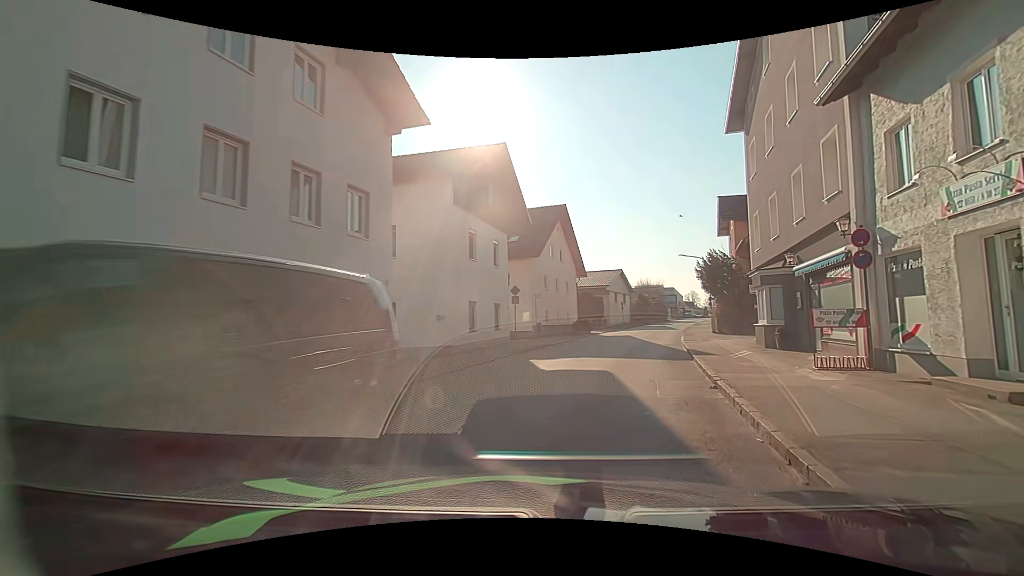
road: unclassified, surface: asphalt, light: Day
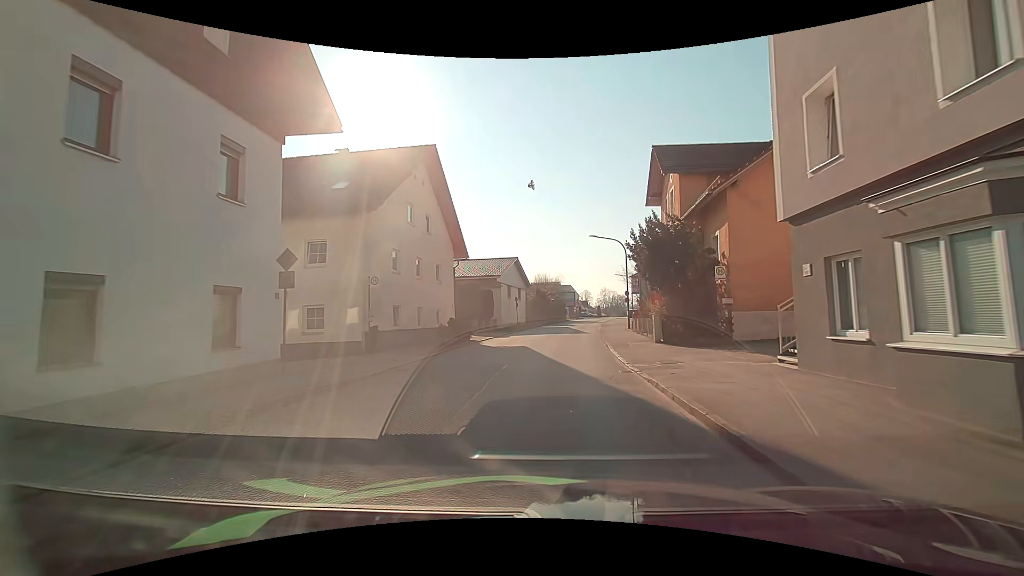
(+2.3, +14.2) m; +12°
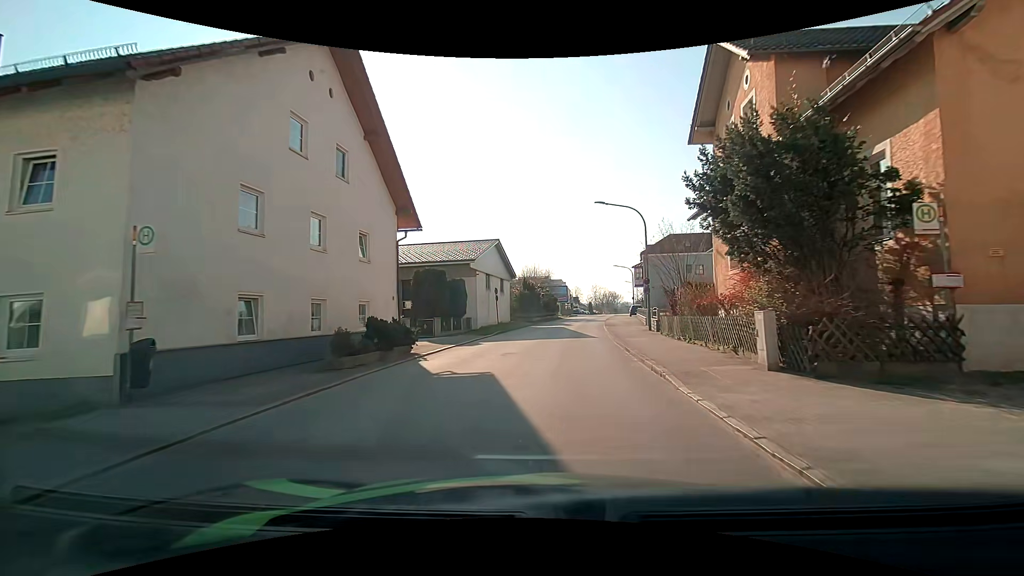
(+0.3, +11.0) m; +1°
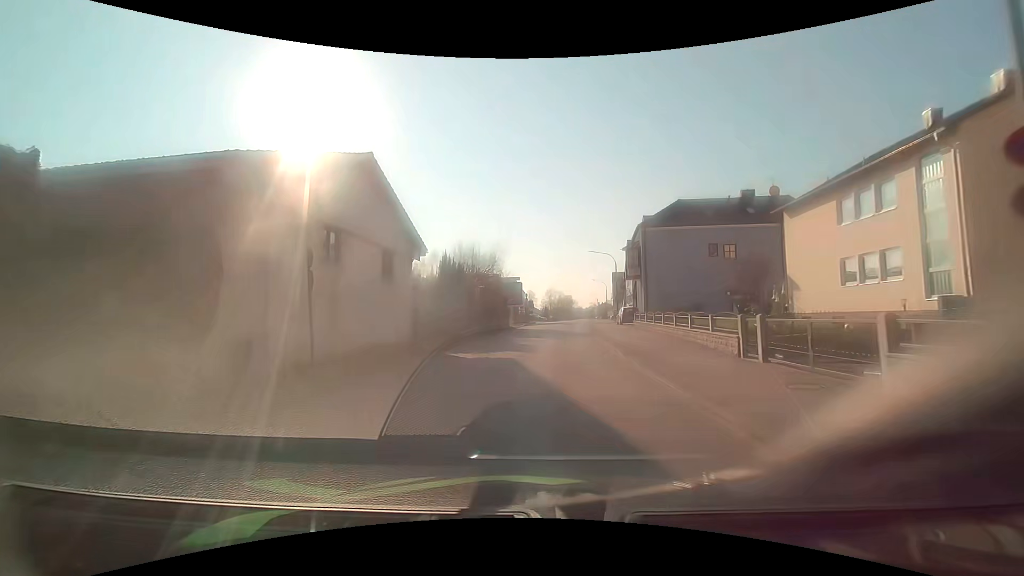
(+1.4, +23.9) m; +7°
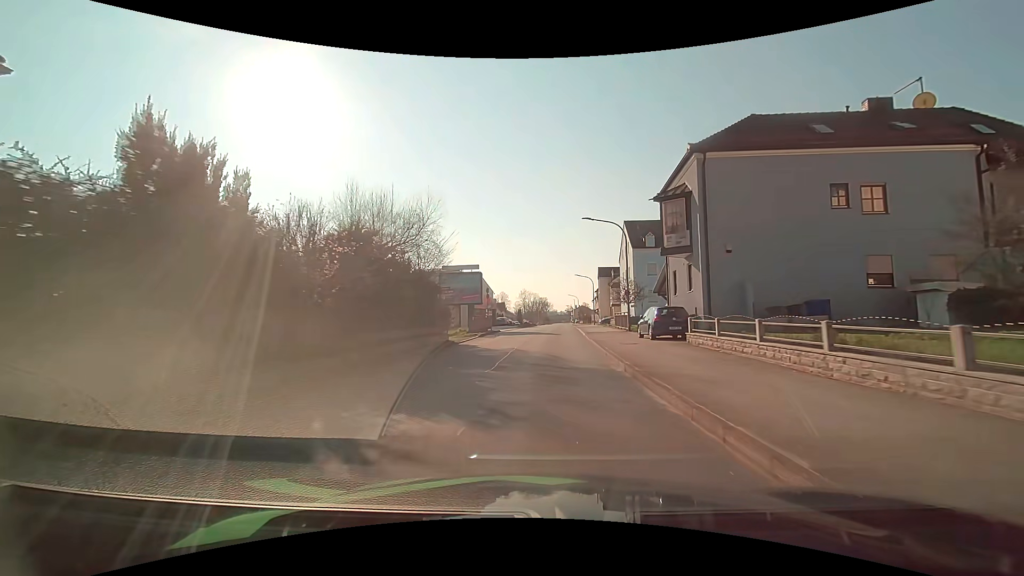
(+0.6, +19.8) m; +3°
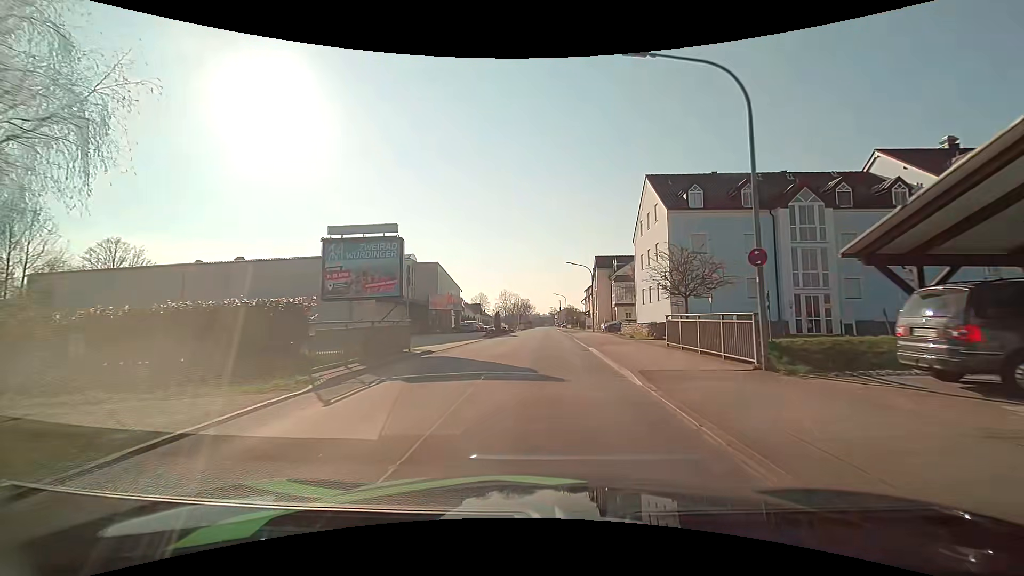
(+0.3, +21.3) m; +1°
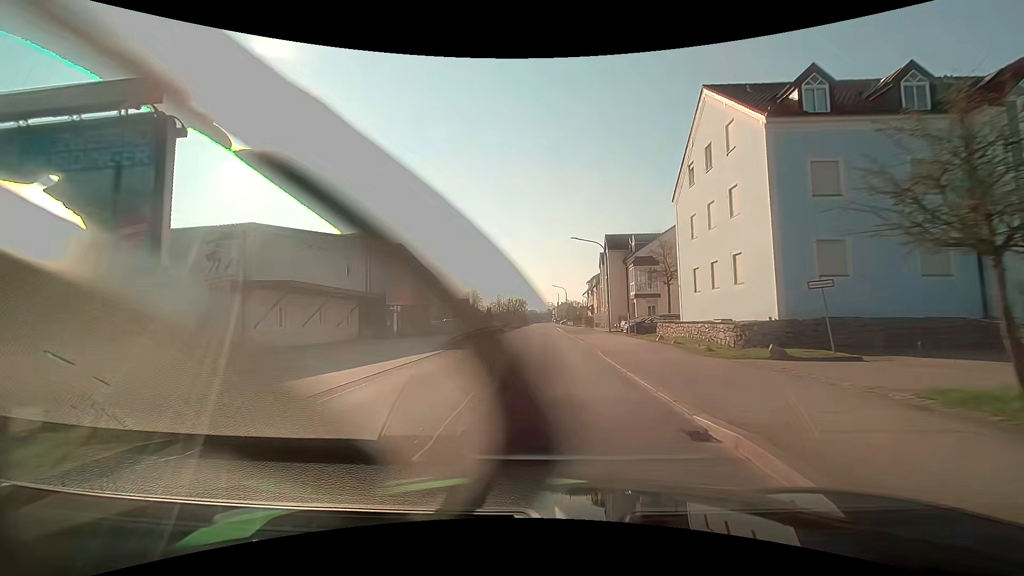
(+0.2, +14.8) m; +1°
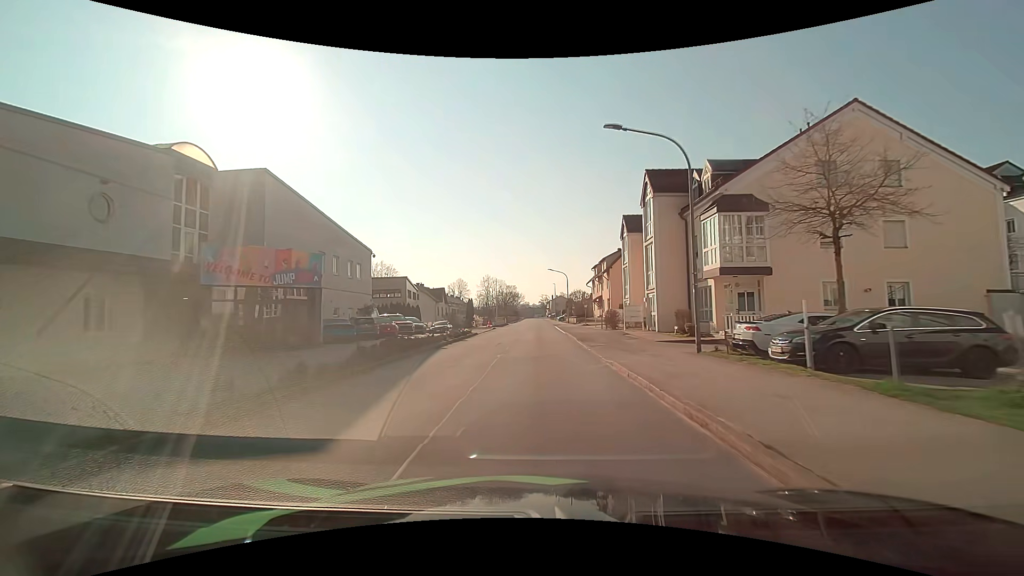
(+0.1, +22.9) m; +1°
(0, +10) (0, +20) (0, +30) (0, +40) (-1, +50) (-1, +60) (-1, +70) (-1, +80) (-1, +90) (-1, +100) m
